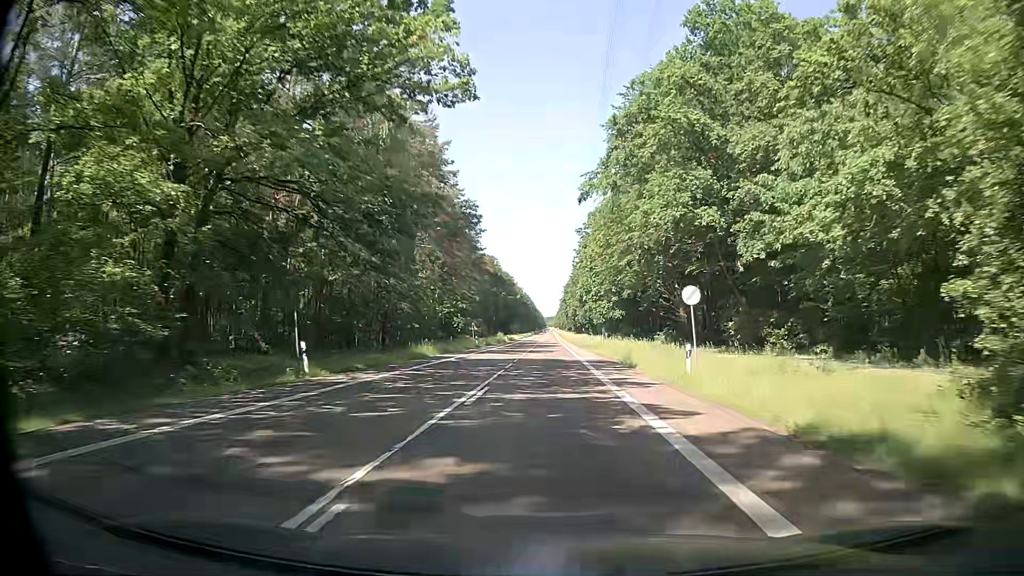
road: secondary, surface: asphalt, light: Day
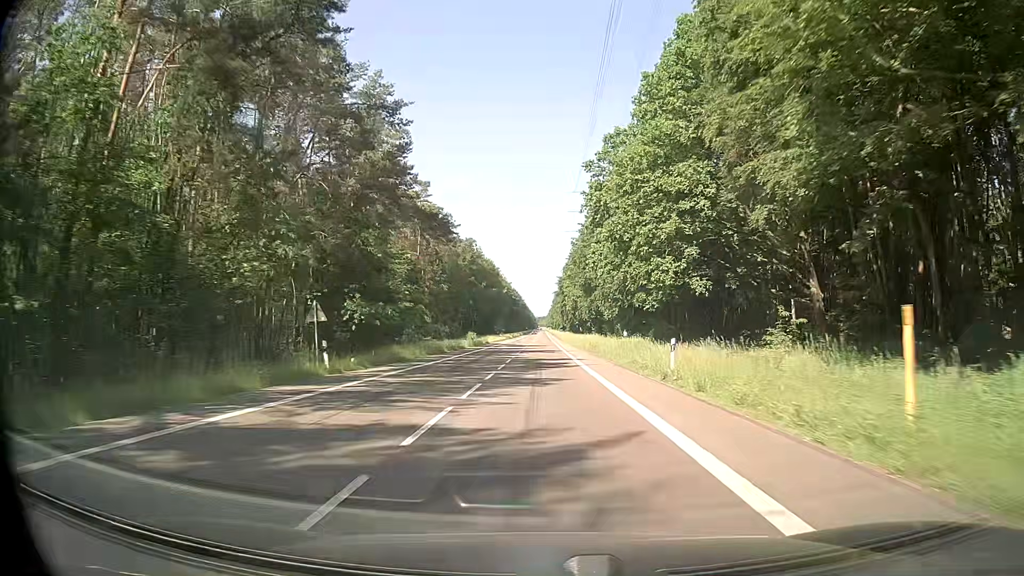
(+0.1, +47.9) m; +1°
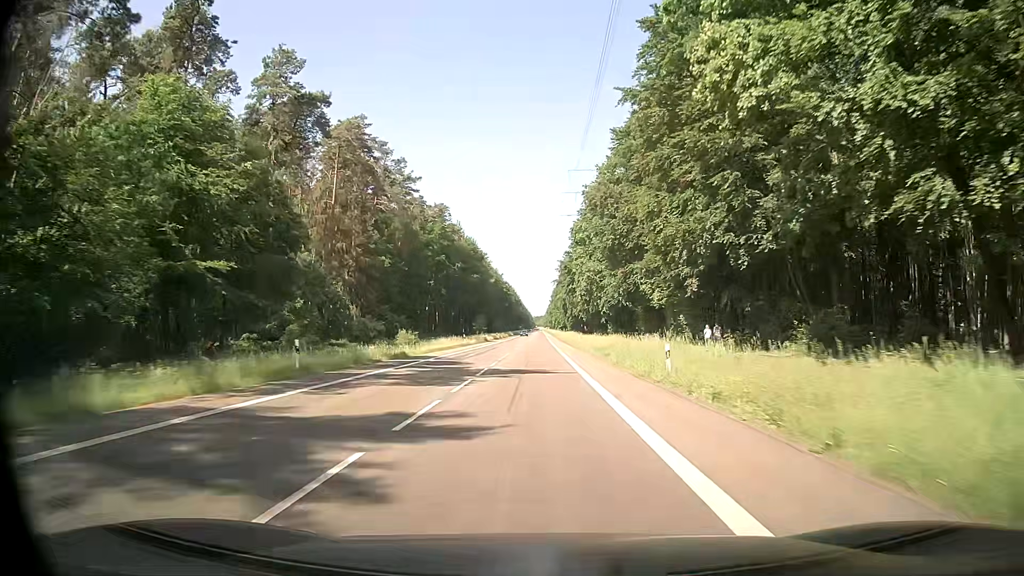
(+0.2, +52.4) m; 0°
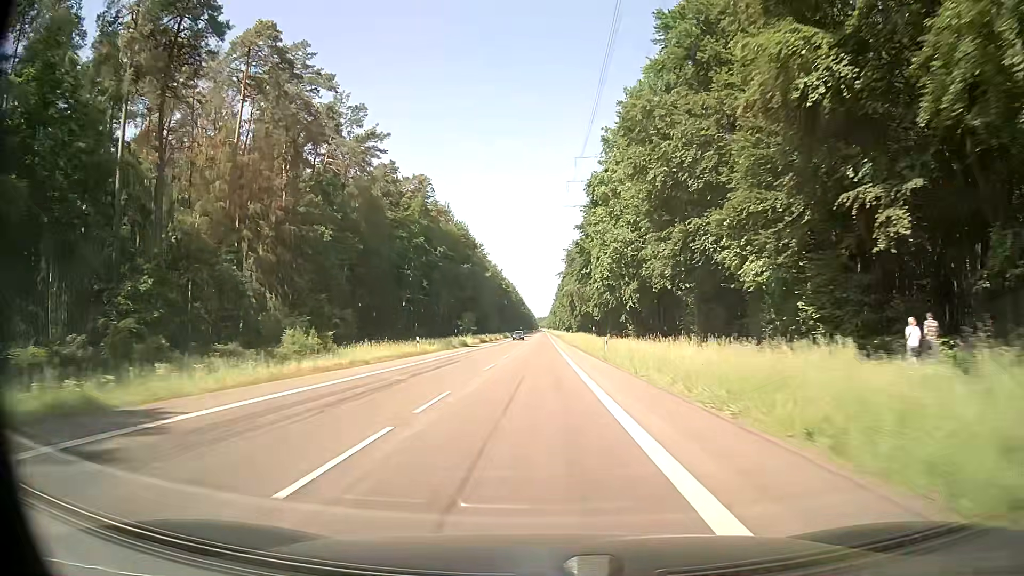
(+0.1, +27.7) m; 0°
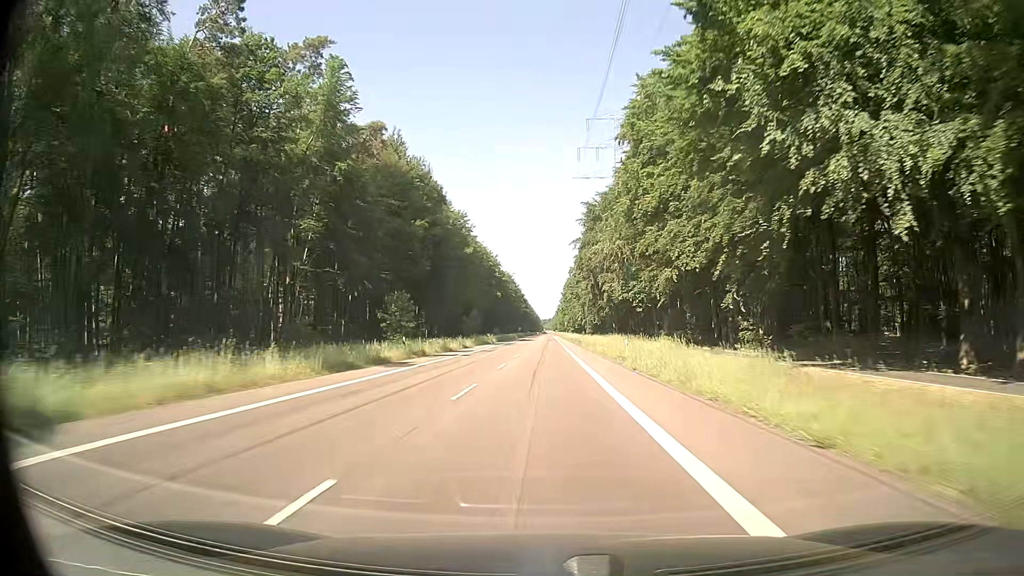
(-0.6, +58.4) m; -1°
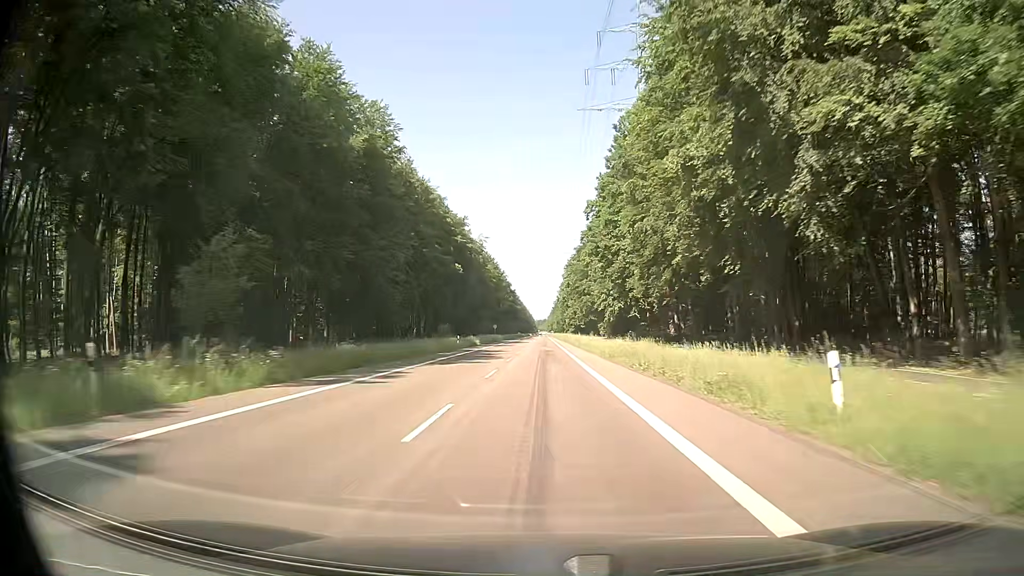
(+0.3, +76.3) m; +1°
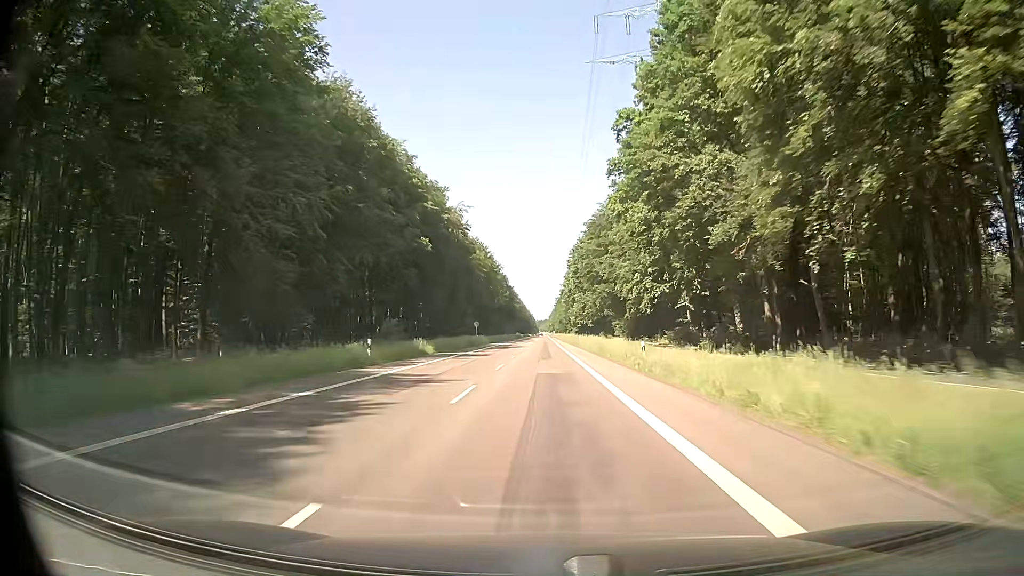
(-0.2, +31.0) m; 0°
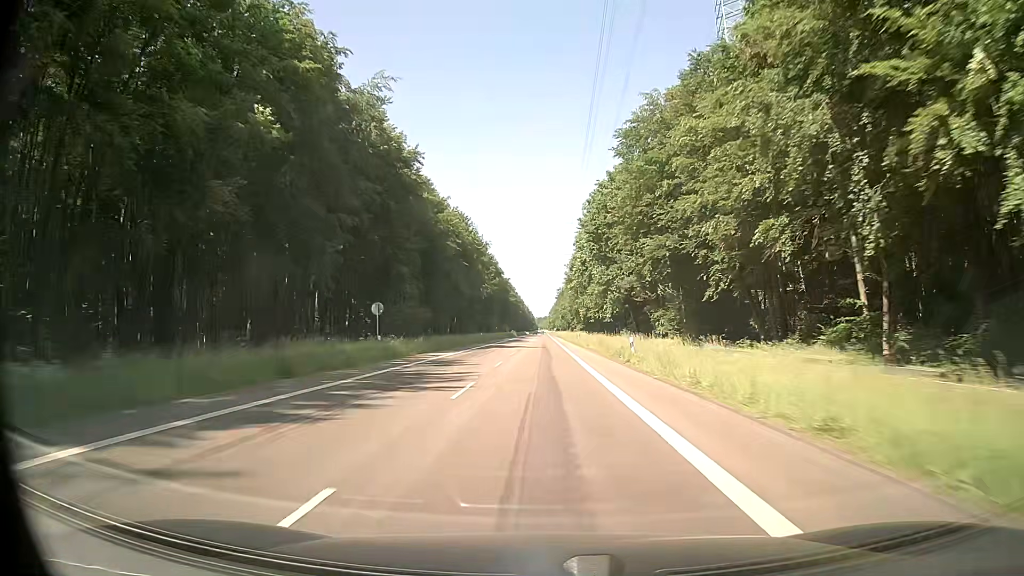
(-0.3, +46.8) m; 0°
(0, +10) (0, +20) (0, +30) (0, +40) (0, +50) (0, +60) (0, +70) (0, +80) (0, +90) (0, +100) m
